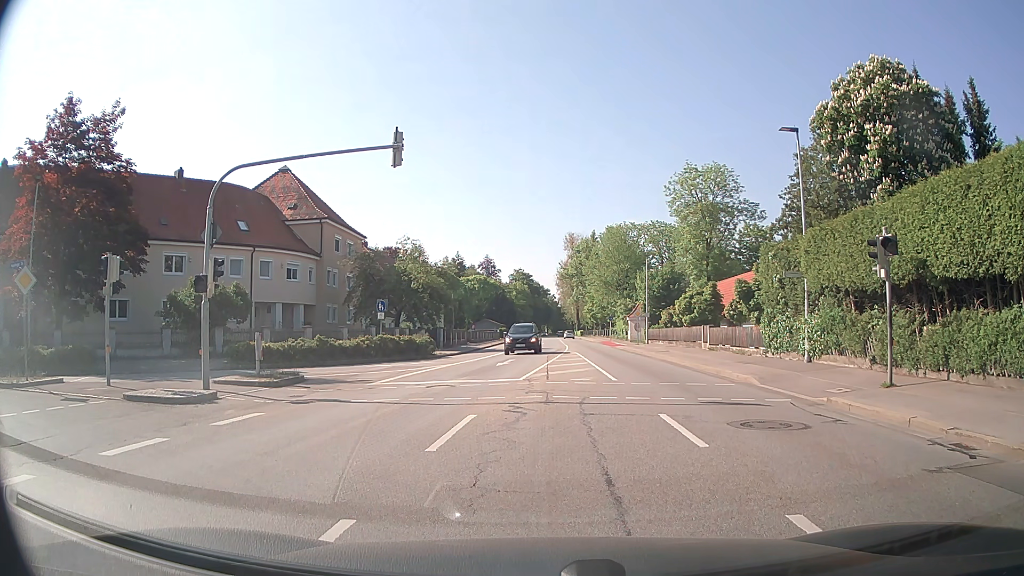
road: secondary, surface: asphalt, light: Day
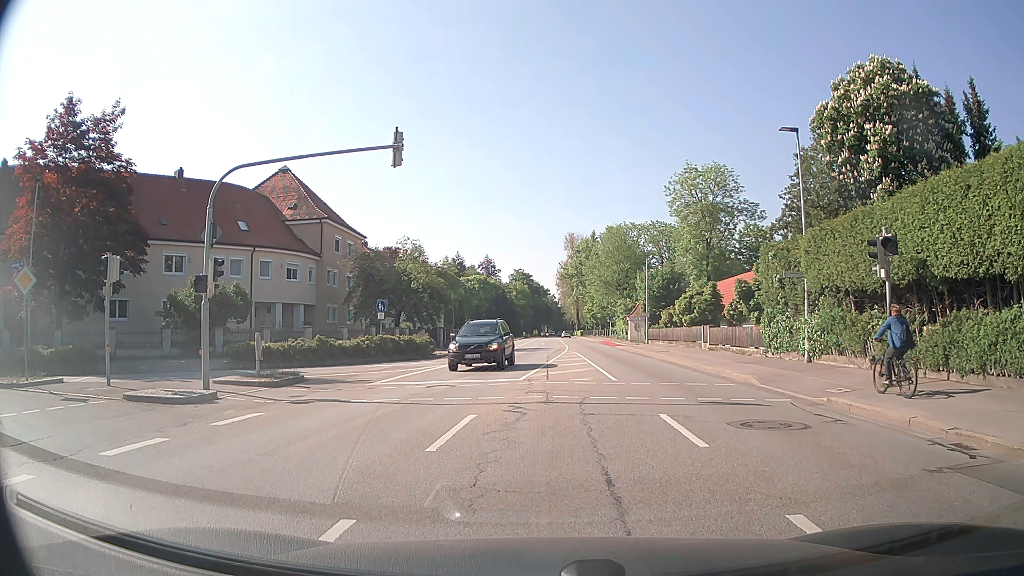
(0.0, 0.0) m; 0°
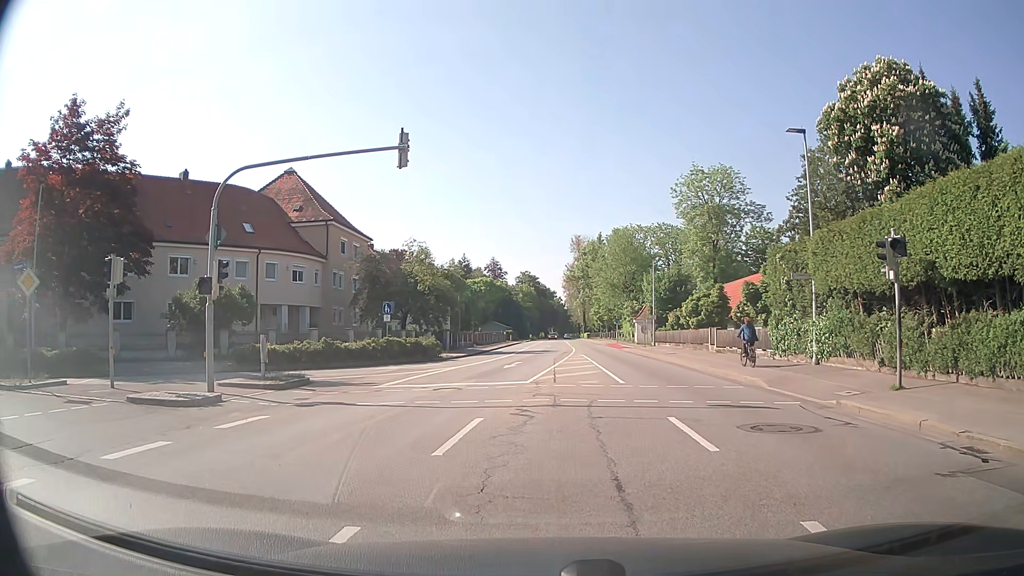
(0.0, +0.1) m; 0°
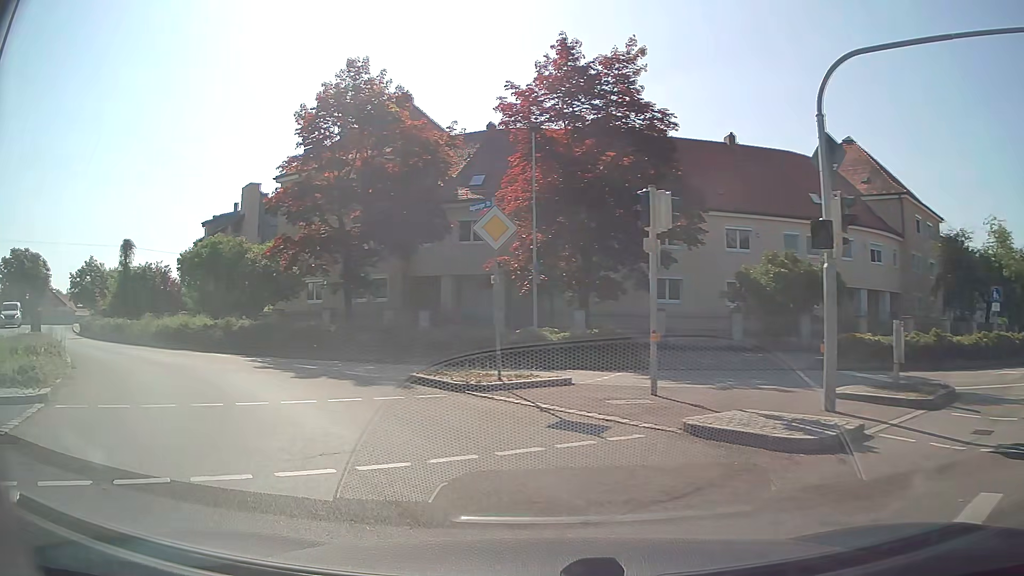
(-3.0, +6.5) m; -48°
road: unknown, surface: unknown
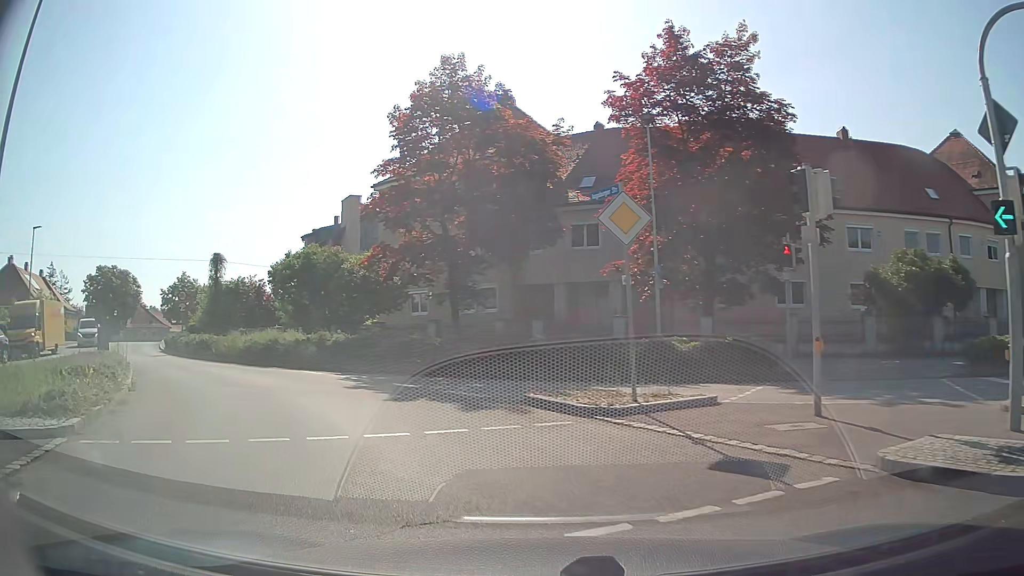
(-0.1, +2.0) m; -9°
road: tertiary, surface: asphalt
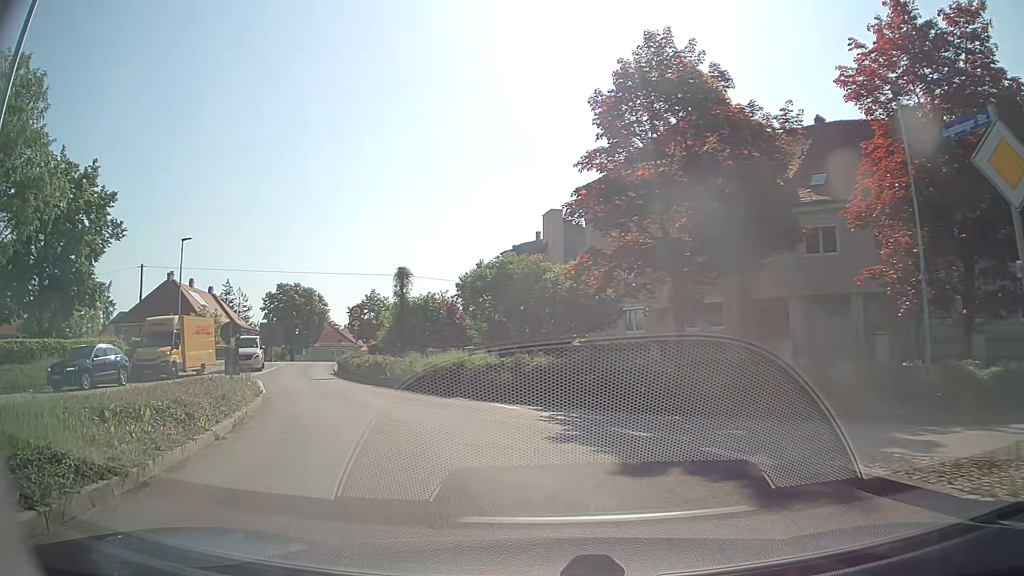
(-0.8, +4.7) m; -18°
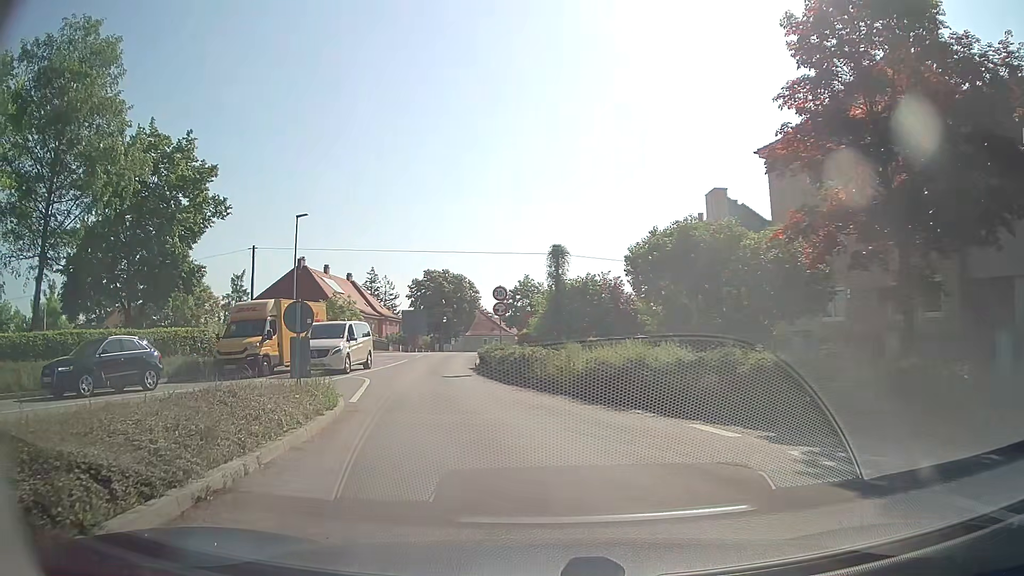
(-0.8, +6.0) m; -14°
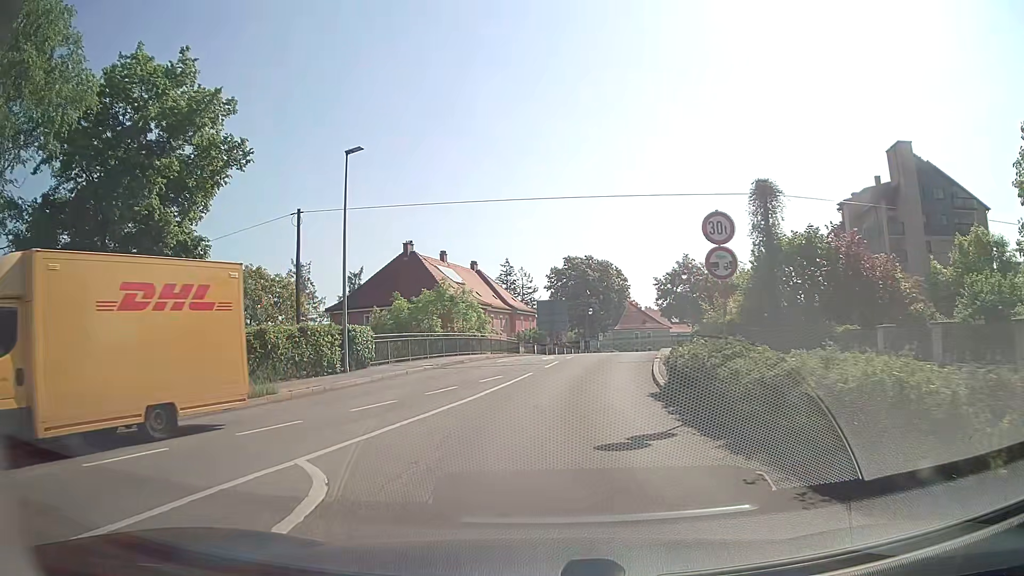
(-1.8, +15.2) m; -12°
(0, +10) (+1, +20) (+2, +30) (+4, +40) (+6, +50) (+8, +59) (+10, +69) (+12, +79) (+15, +88) (+18, +98) m
